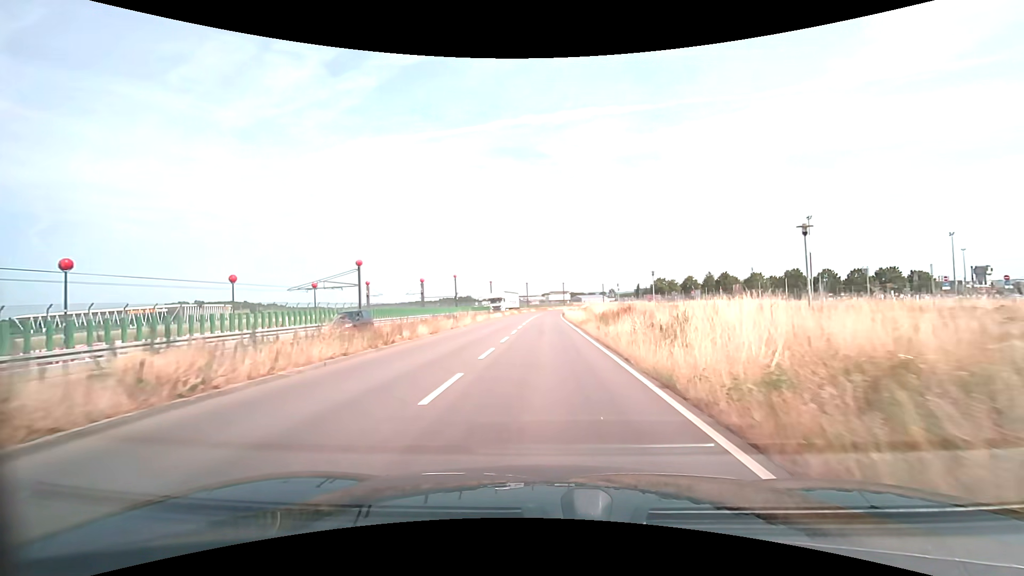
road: secondary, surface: asphalt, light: Day
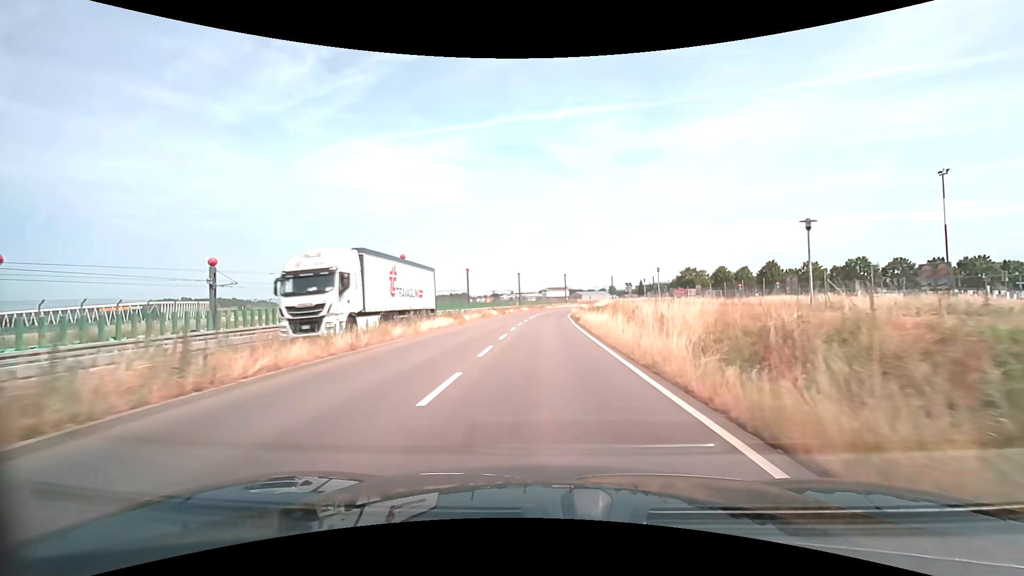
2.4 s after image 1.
(0.0, +30.4) m; 0°
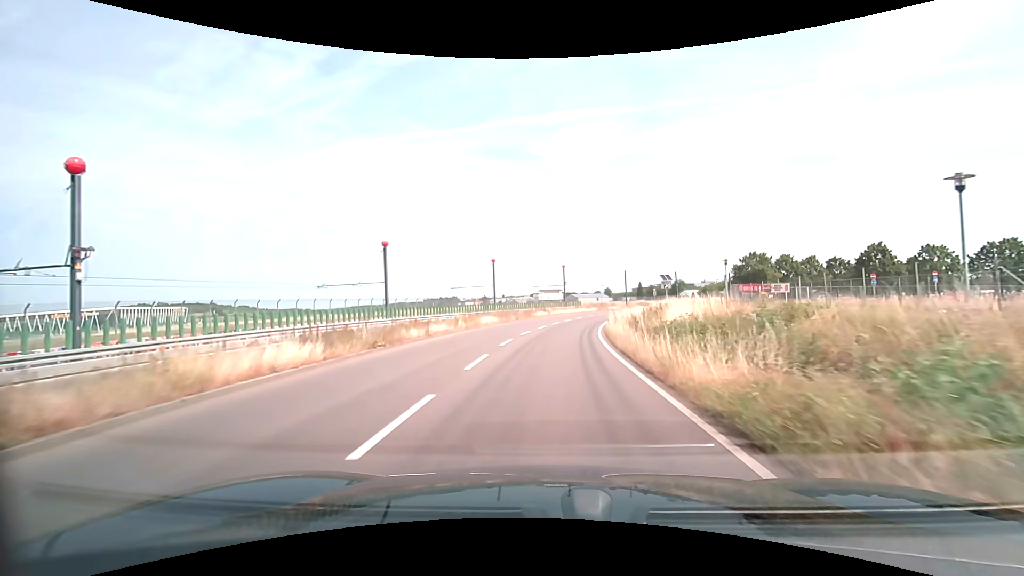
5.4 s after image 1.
(+0.4, +38.1) m; +1°
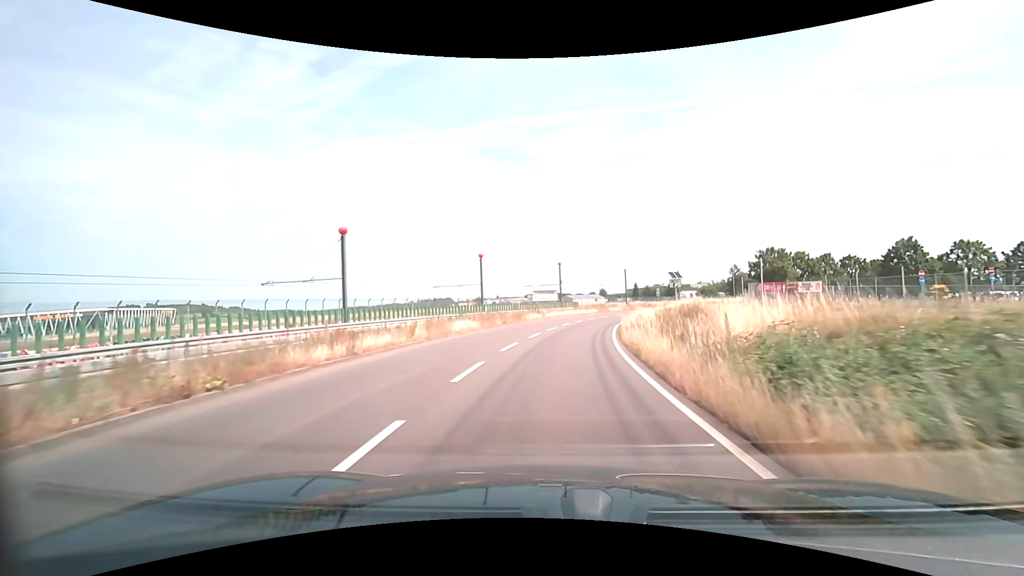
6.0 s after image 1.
(0.0, +7.6) m; +1°
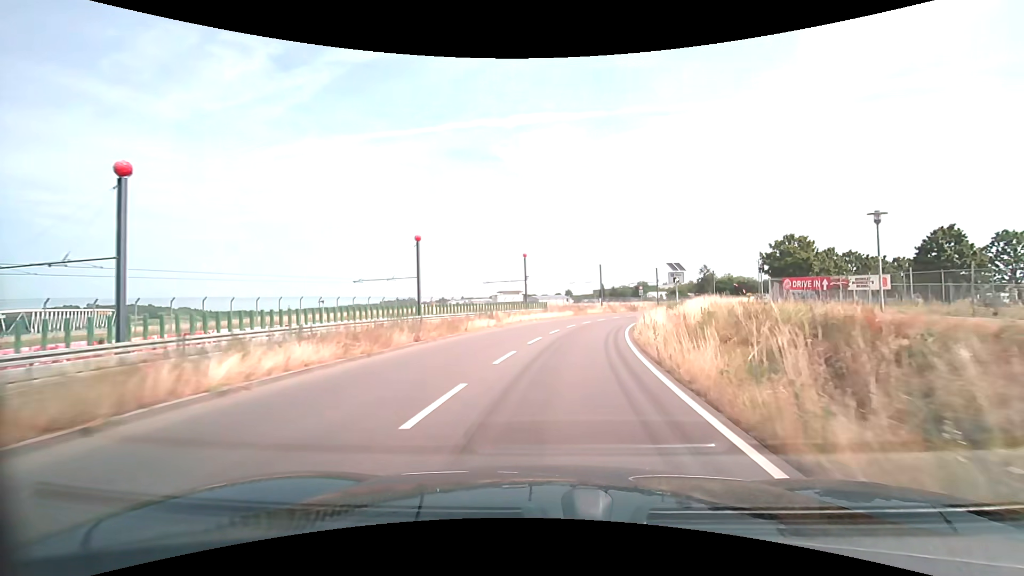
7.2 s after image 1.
(+0.4, +15.2) m; +4°
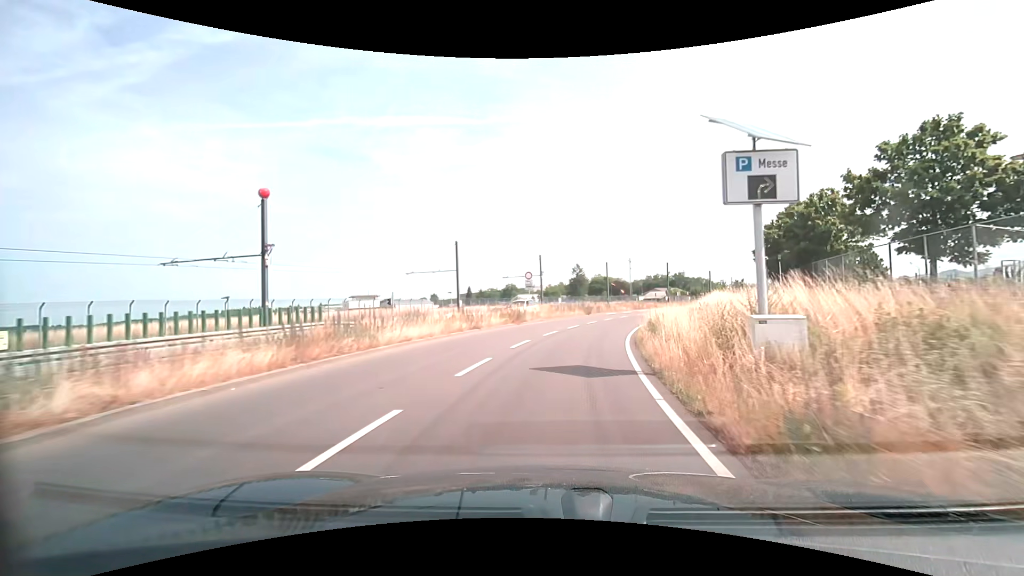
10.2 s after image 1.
(+5.0, +37.1) m; +15°
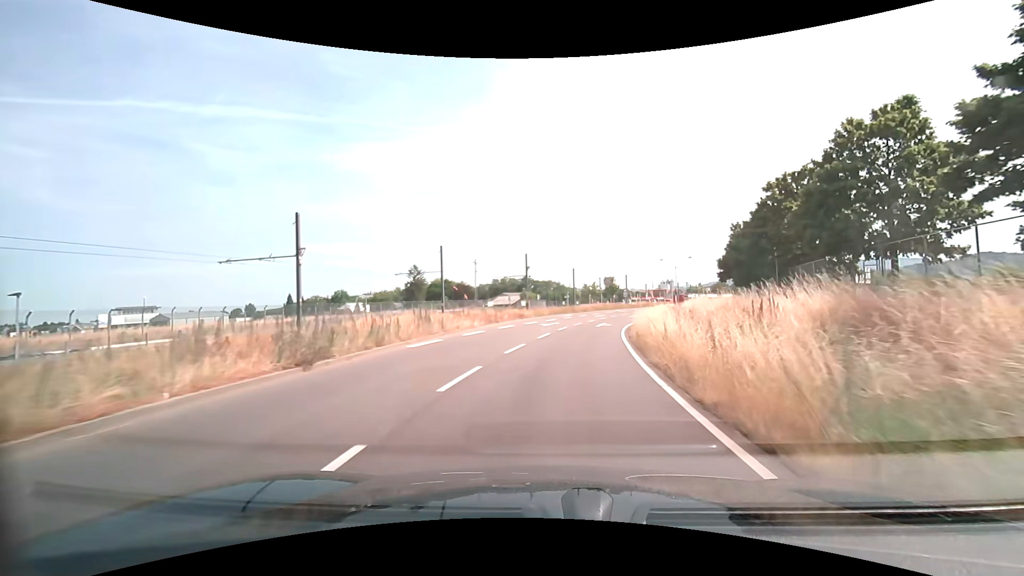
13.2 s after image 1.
(+5.4, +36.4) m; +18°
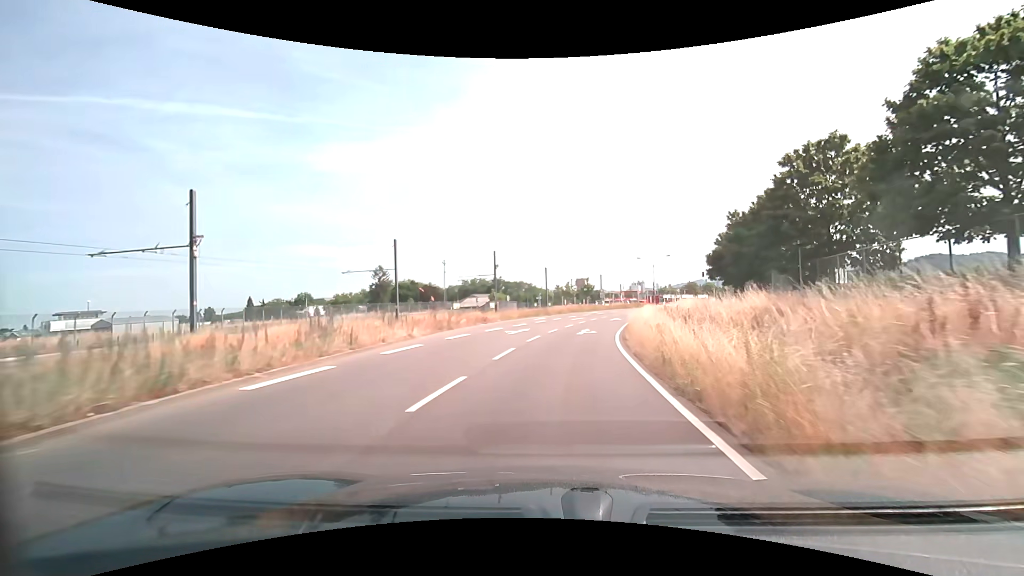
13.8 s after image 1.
(+0.2, +7.3) m; +3°
(0, +10) (+1, +20) (+3, +30) (+5, +40) (+7, +49) (+10, +59) (+14, +68) (+19, +77) (+24, +86) (+29, +94) m
